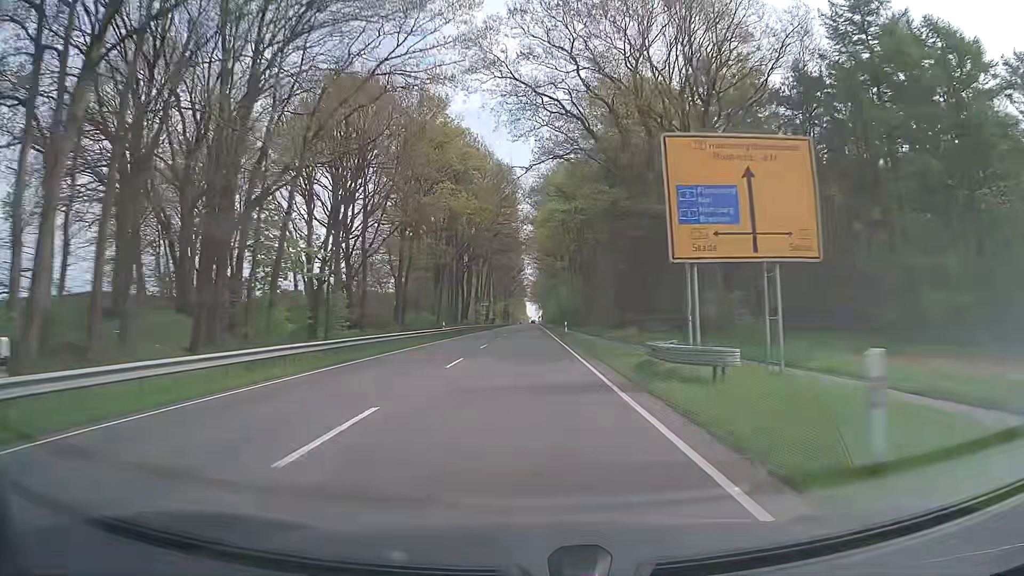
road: primary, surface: asphalt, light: Day
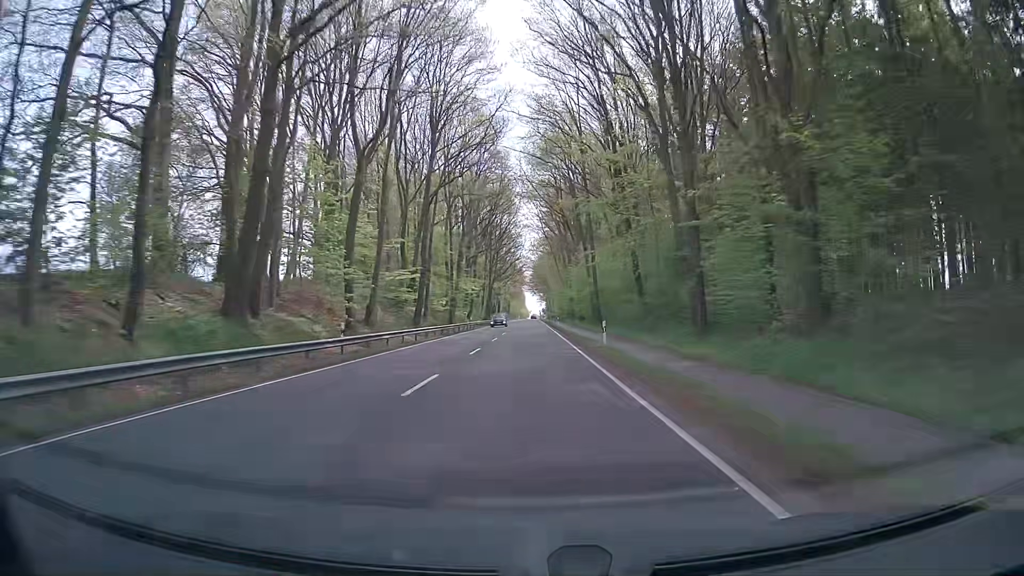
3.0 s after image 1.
(0.0, +78.9) m; 0°
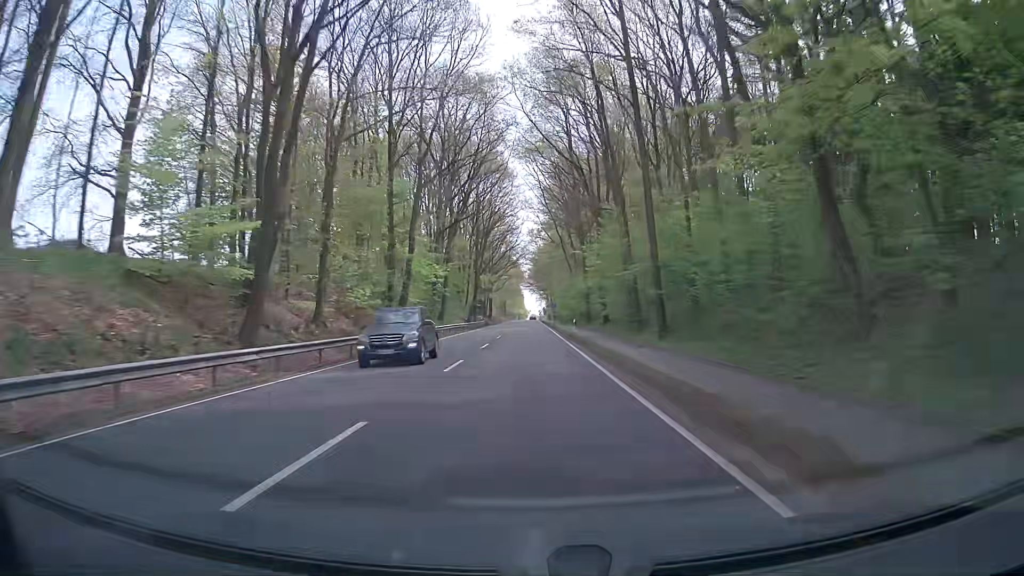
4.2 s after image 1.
(+0.1, +30.7) m; 0°
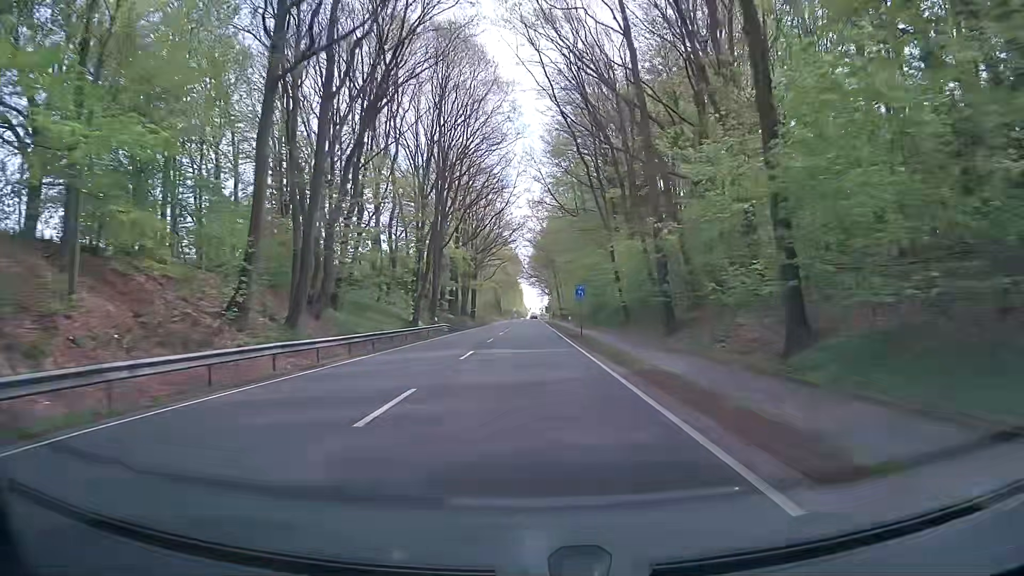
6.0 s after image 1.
(-0.1, +44.3) m; 0°
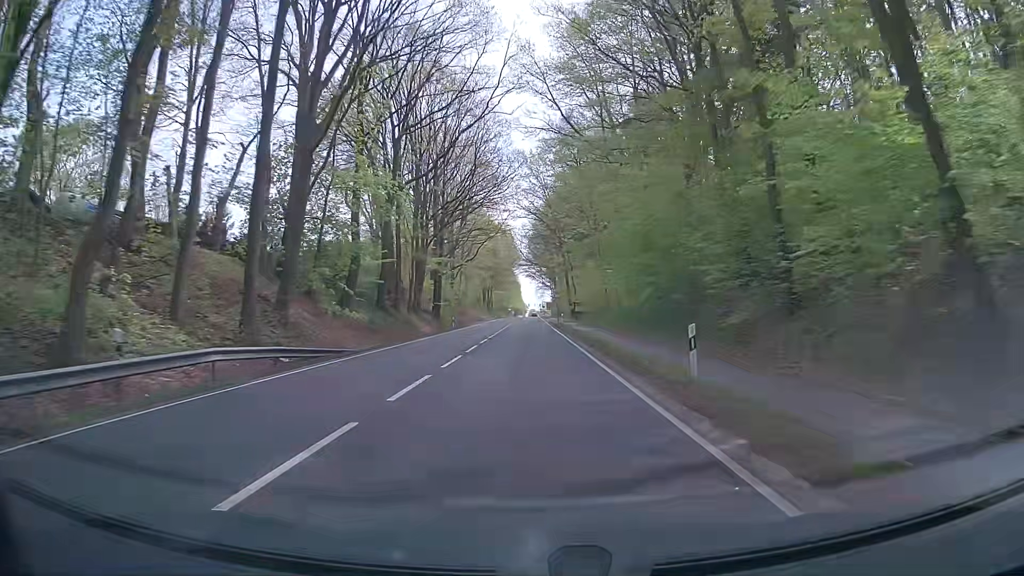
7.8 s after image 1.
(-0.2, +39.3) m; -1°
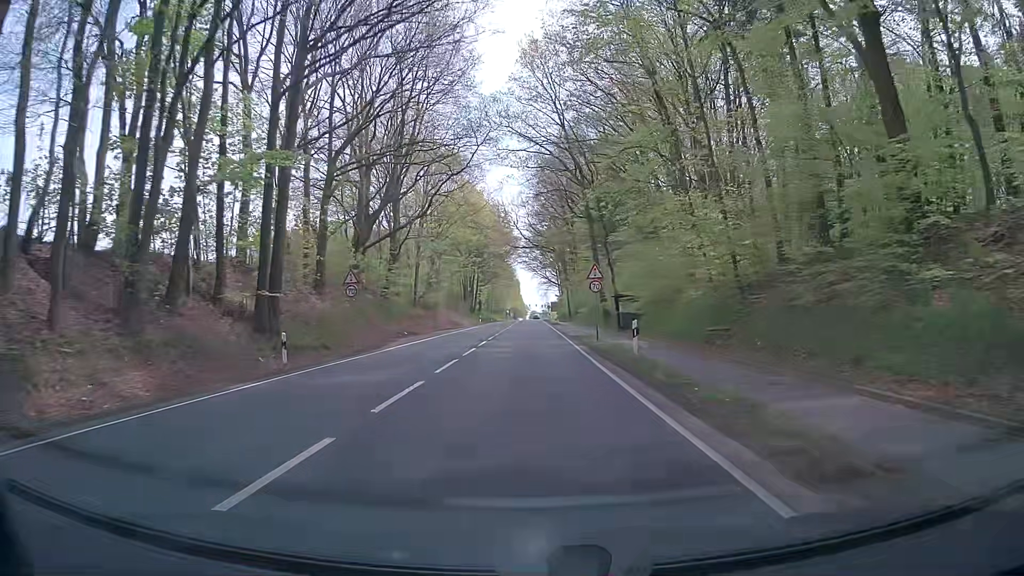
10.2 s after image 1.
(+0.1, +42.9) m; 0°
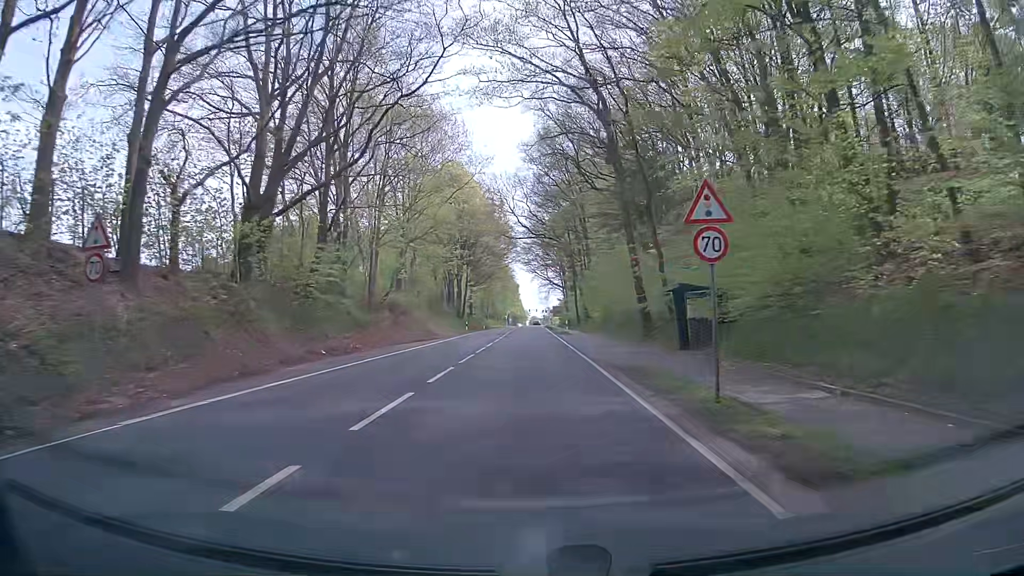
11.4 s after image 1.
(0.0, +19.4) m; +1°
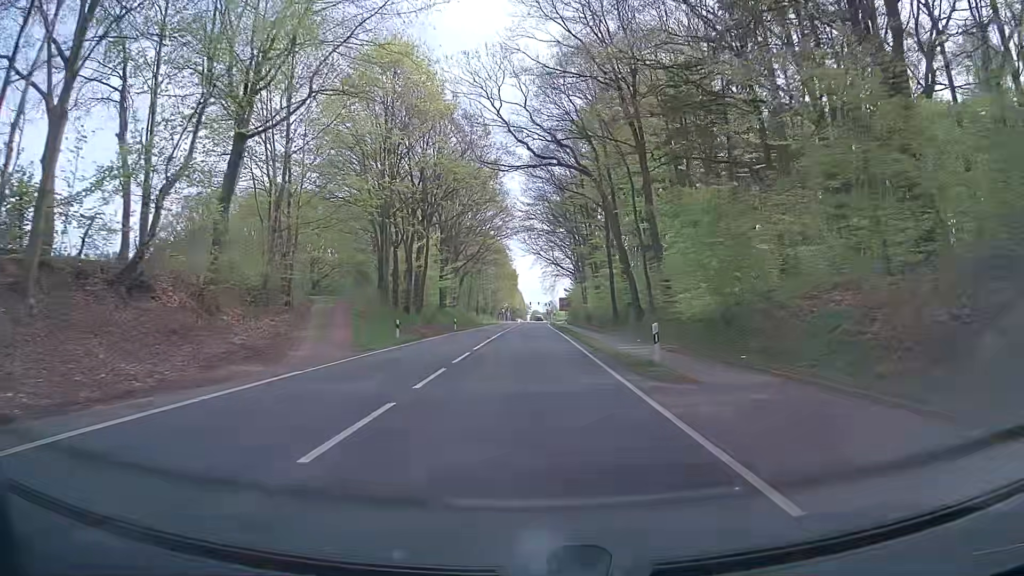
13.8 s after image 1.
(-0.2, +38.5) m; 0°
(0, +10) (0, +20) (0, +30) (0, +40) (0, +50) (0, +60) (0, +70) (0, +80) (+1, +90) (+1, +100) m
